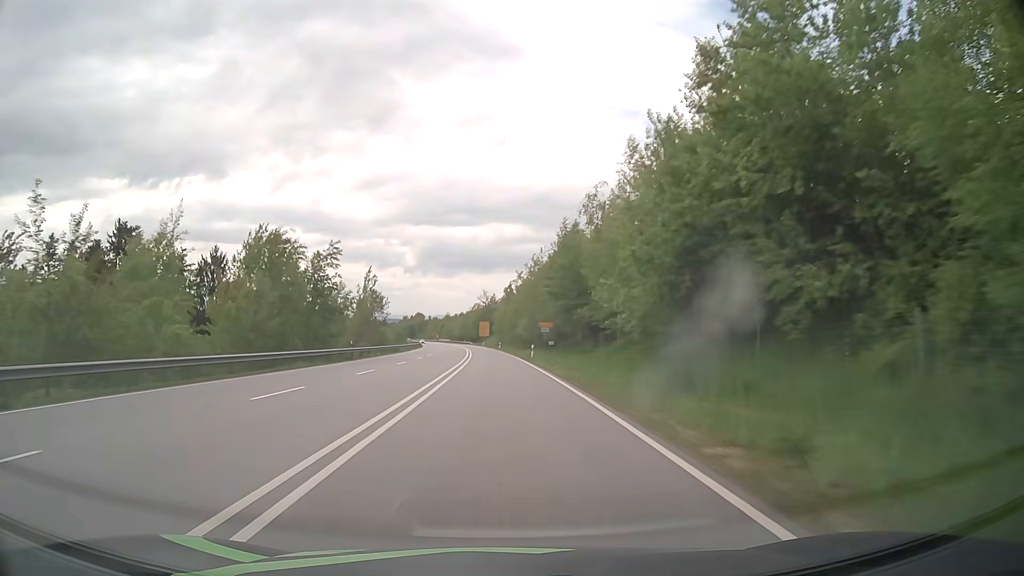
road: primary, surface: asphalt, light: Day
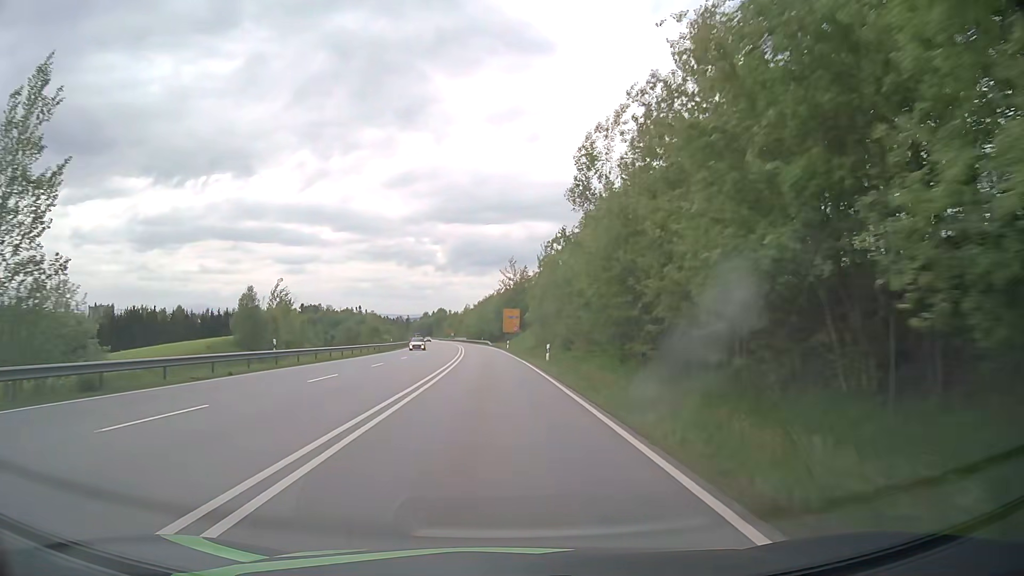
(-1.3, +65.2) m; -3°
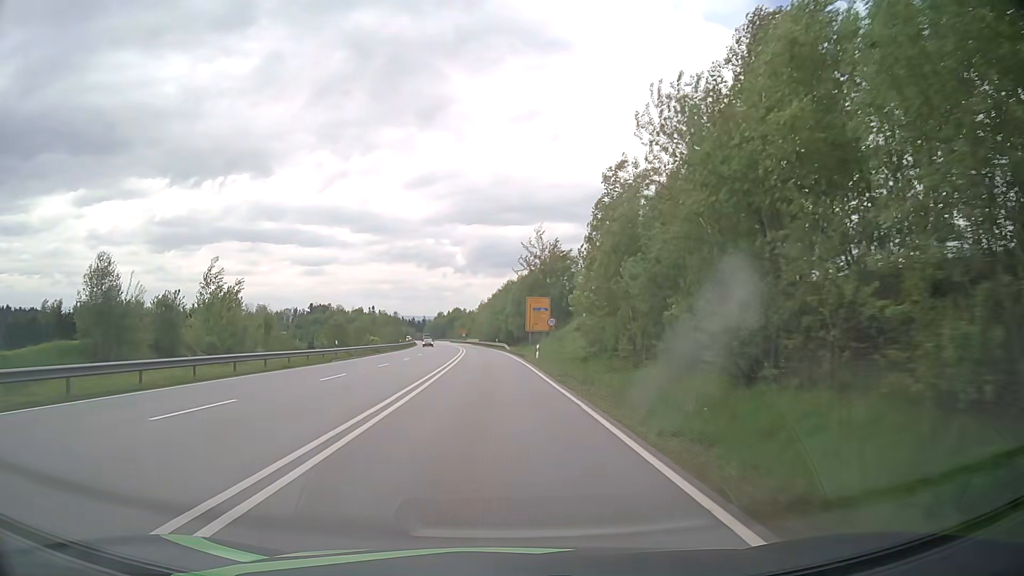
(-0.5, +33.7) m; -2°
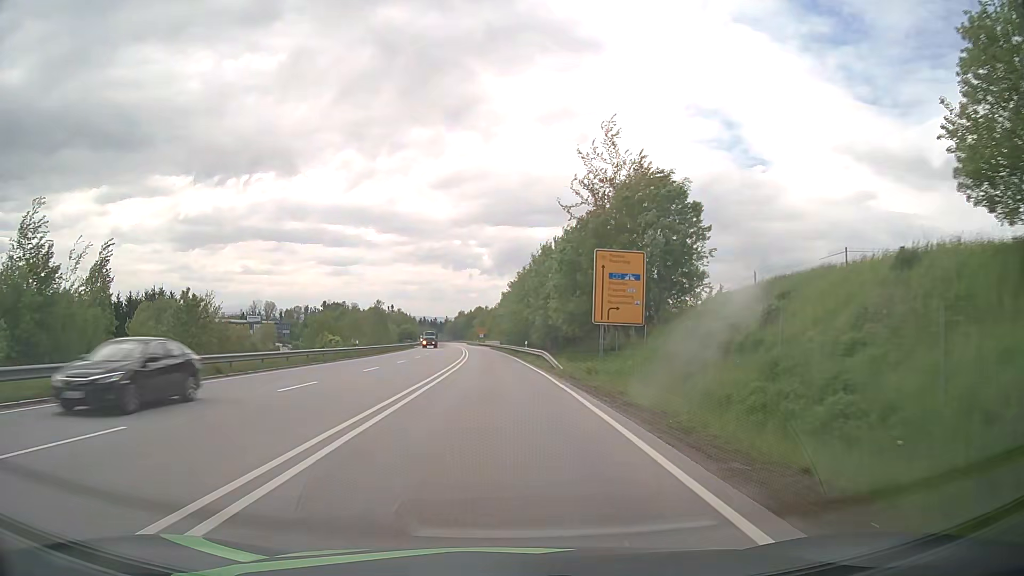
(-0.6, +40.8) m; -2°
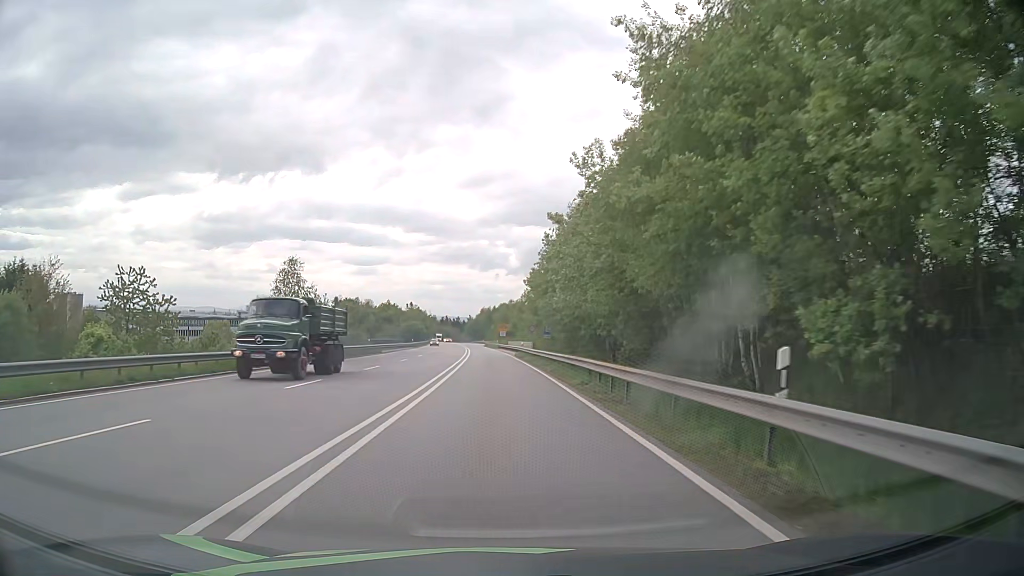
(-1.0, +47.3) m; -2°
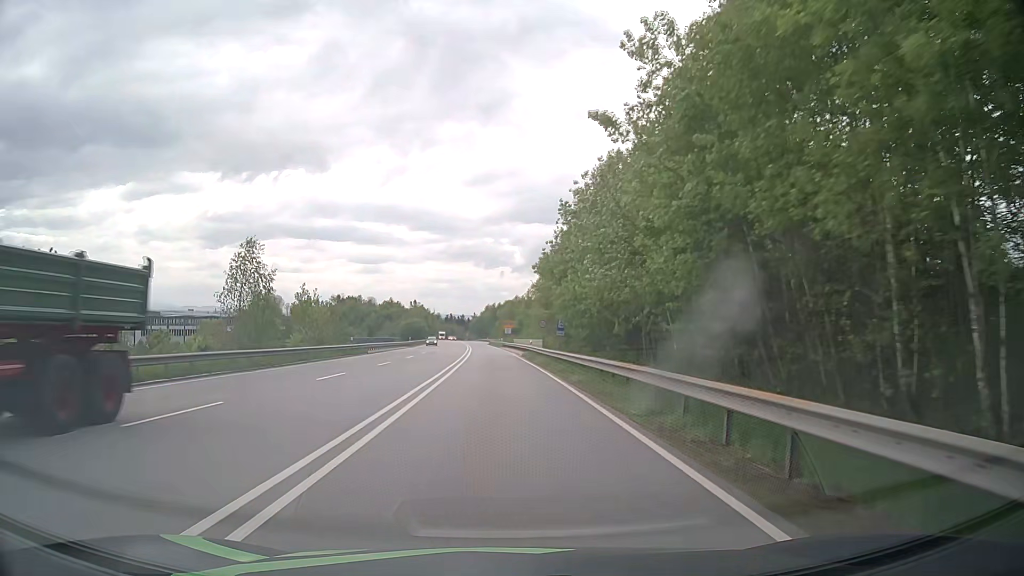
(0.0, +8.6) m; 0°
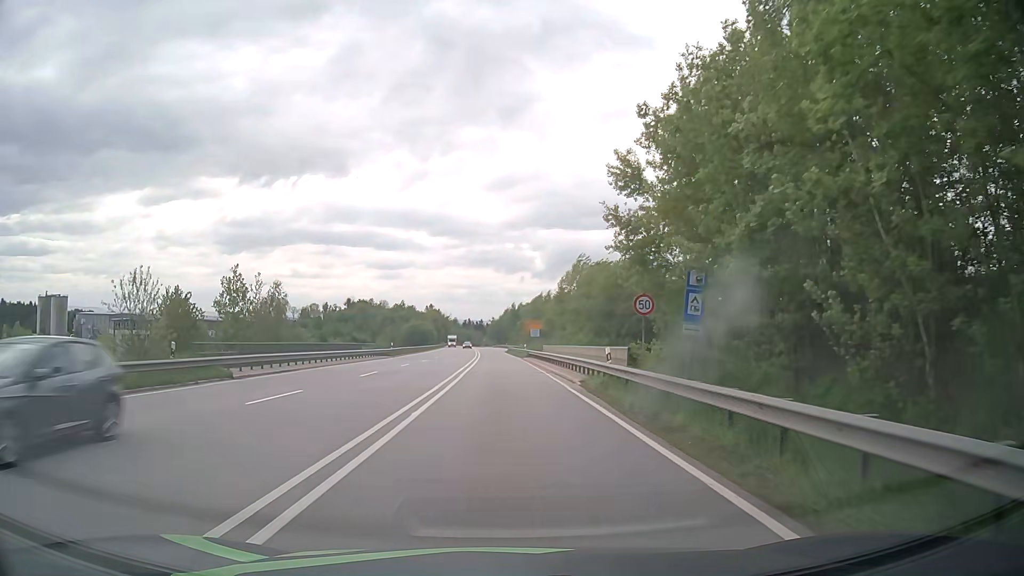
(-0.5, +30.7) m; -1°
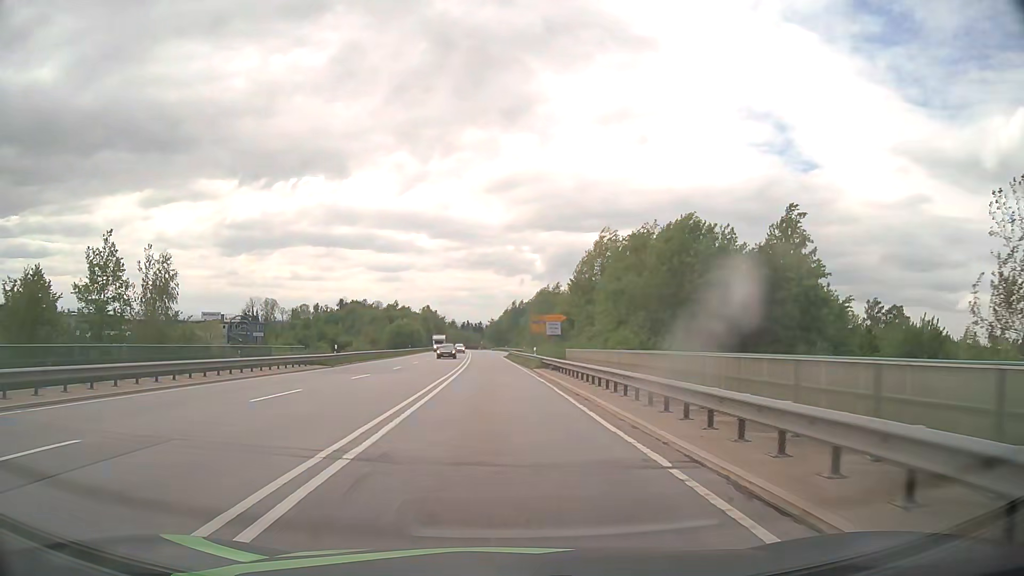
(-0.2, +23.0) m; -1°
(0, +10) (0, +20) (0, +30) (0, +40) (-1, +50) (-1, +60) (-1, +70) (-2, +80) (-2, +90) (-3, +100) m
